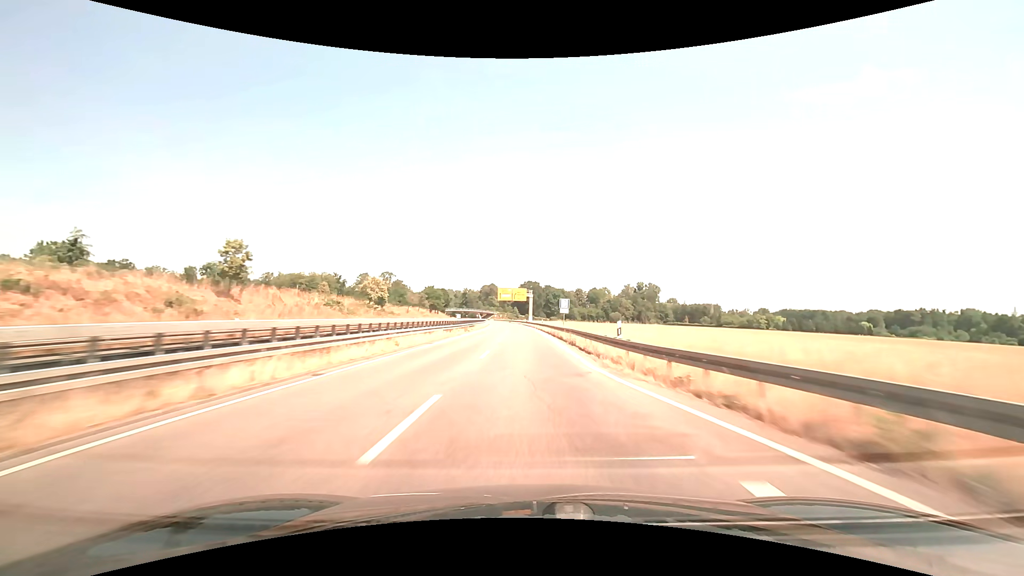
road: trunk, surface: asphalt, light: Day
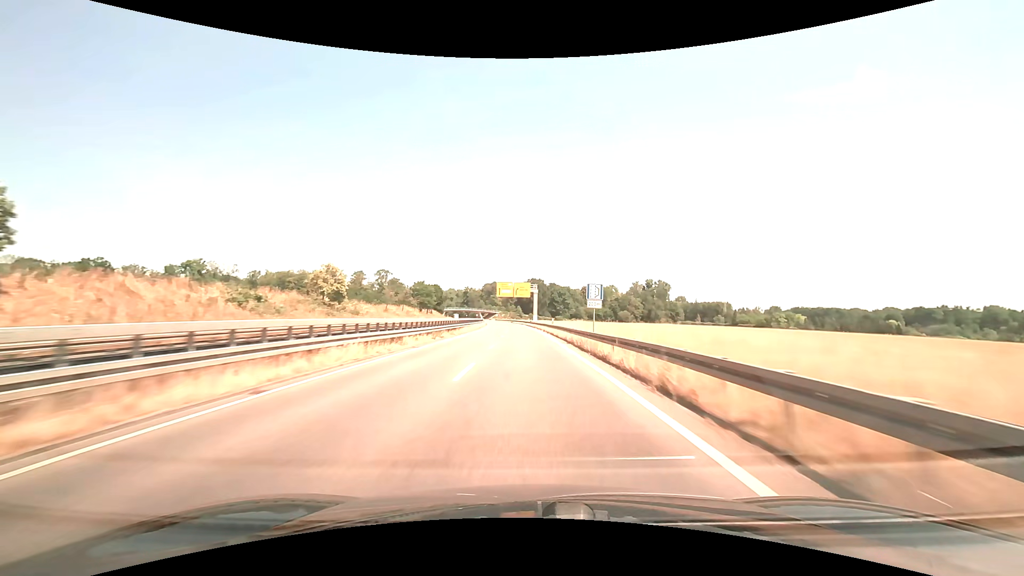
(0.0, +17.9) m; 0°
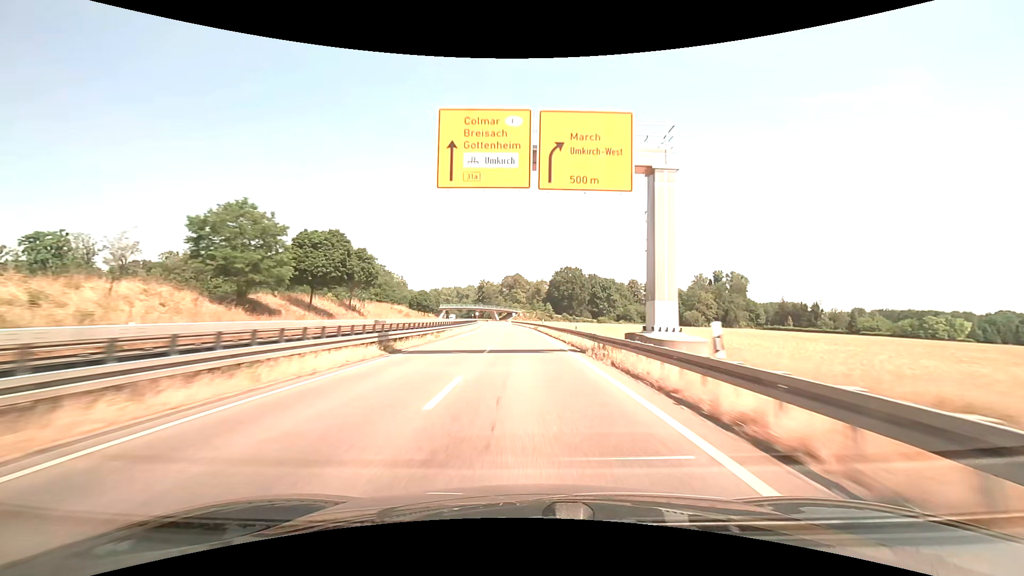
(-2.3, +86.2) m; -3°
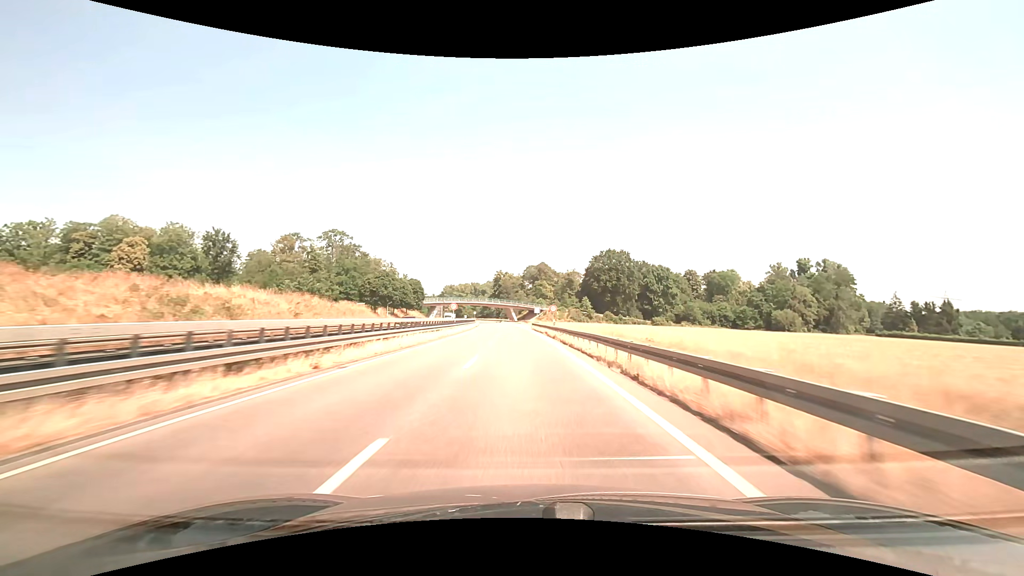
(-1.5, +64.9) m; -3°
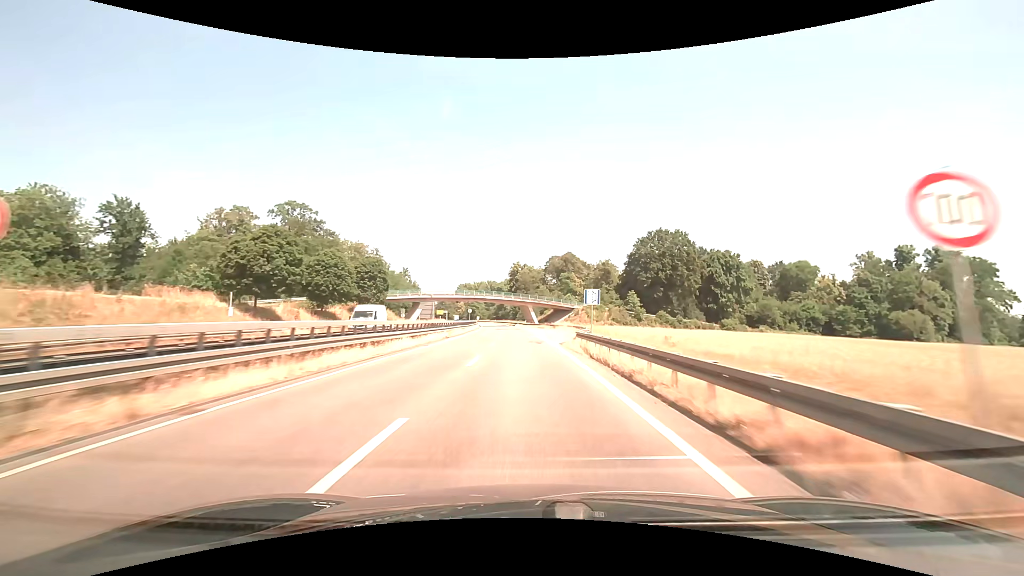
(-0.9, +46.4) m; -2°
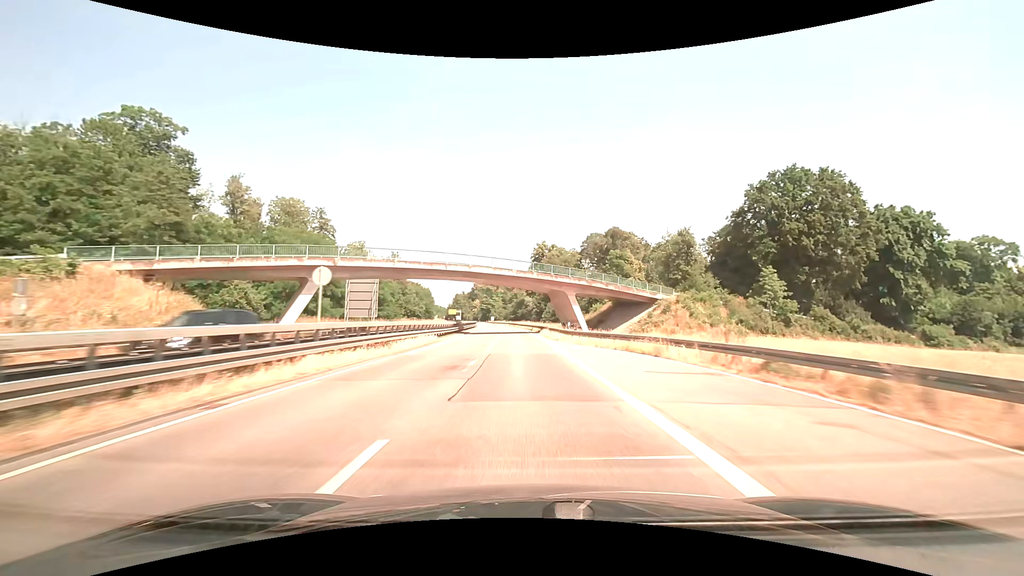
(-1.6, +60.6) m; -3°
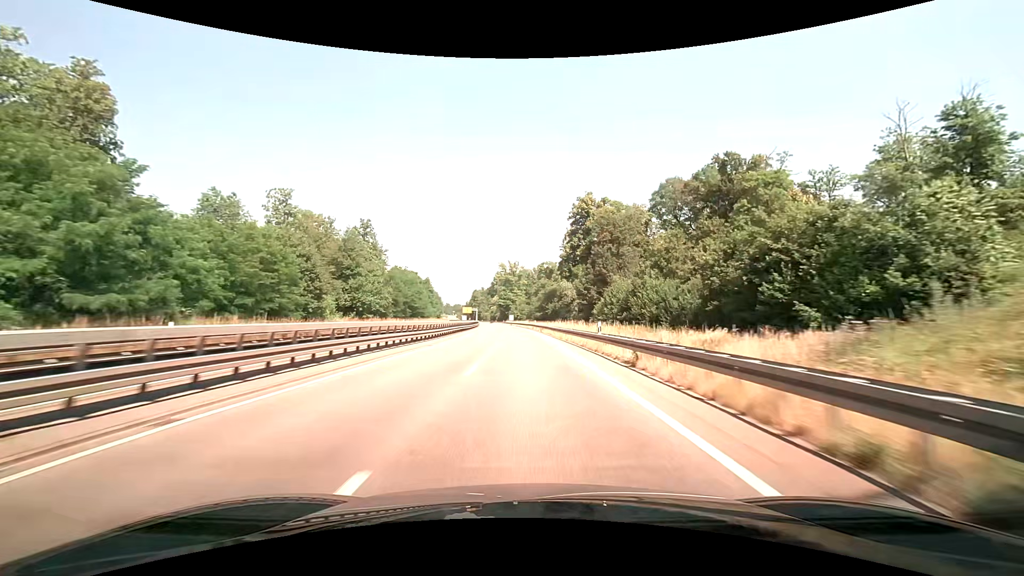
(-1.8, +60.8) m; -3°
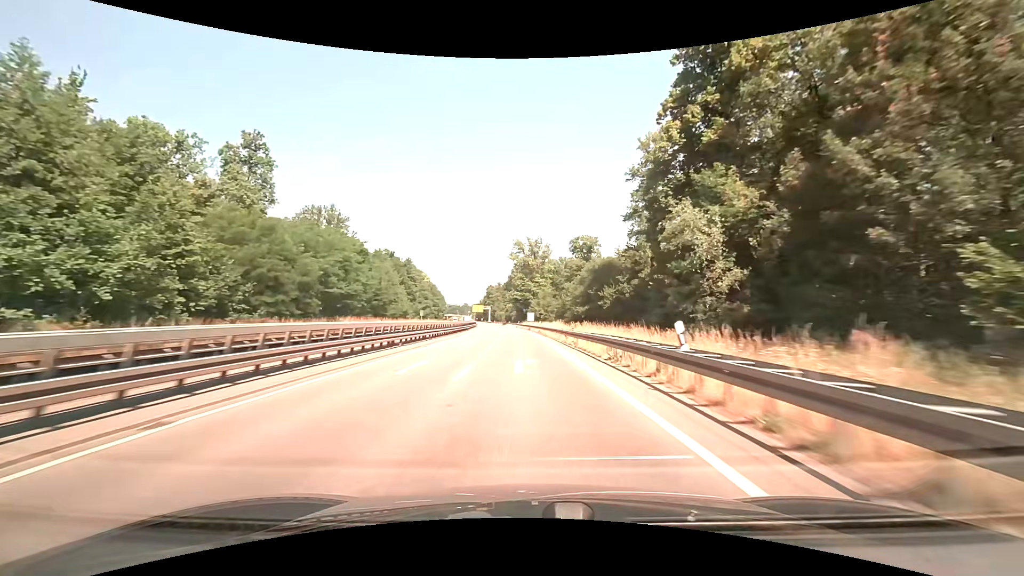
(-1.1, +60.9) m; -2°
(0, +10) (0, +20) (0, +30) (-1, +40) (-1, +50) (-2, +60) (-2, +70) (-3, +80) (-3, +90) (-4, +100) m
